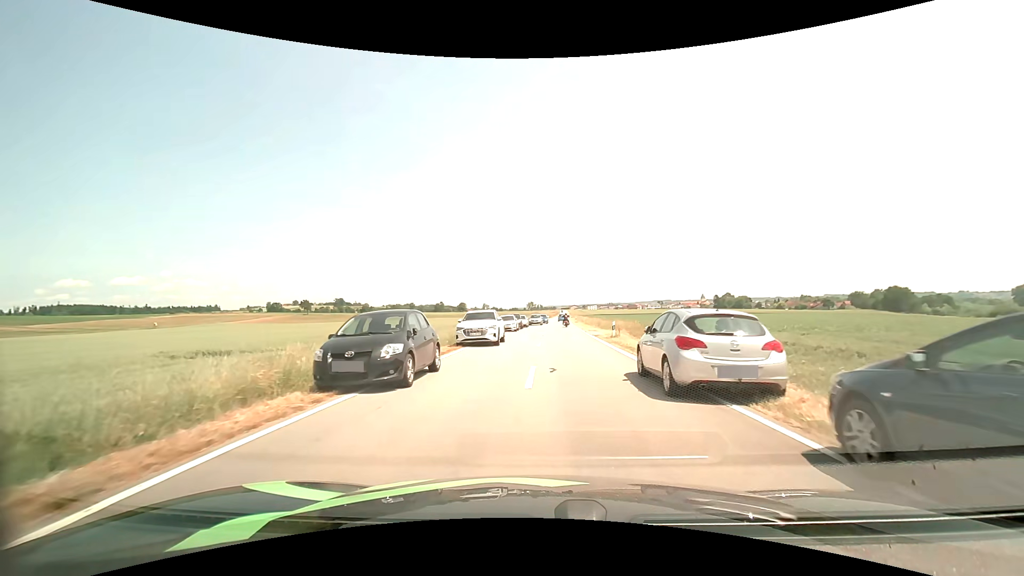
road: tertiary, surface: asphalt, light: Day
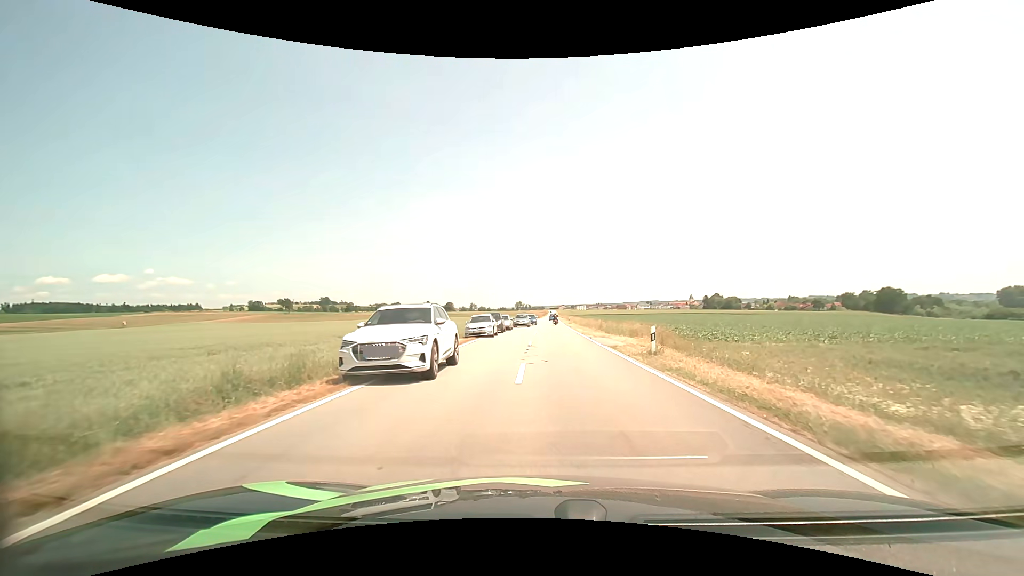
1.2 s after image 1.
(+0.1, +12.0) m; +1°
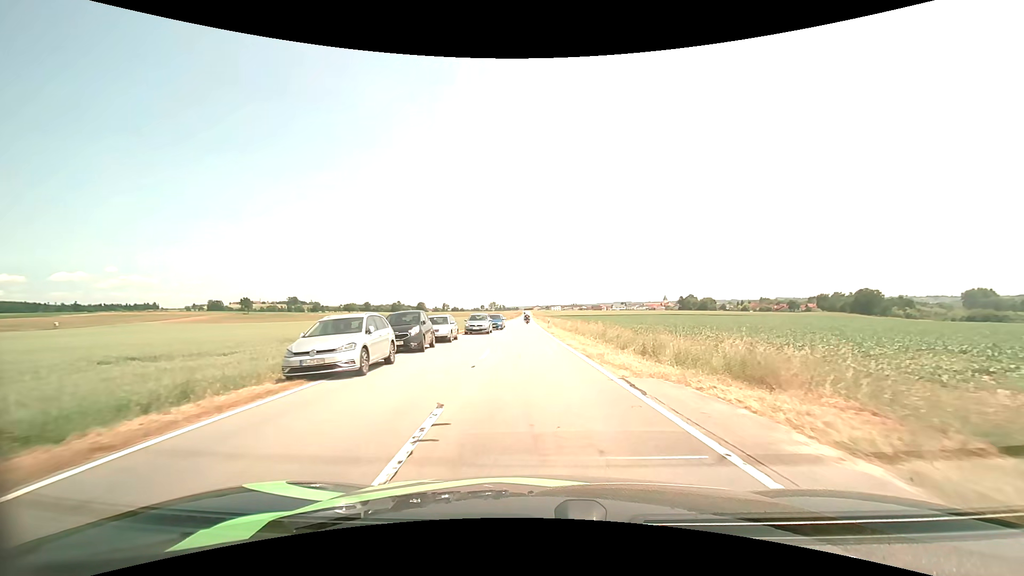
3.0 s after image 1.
(+0.6, +19.1) m; +3°
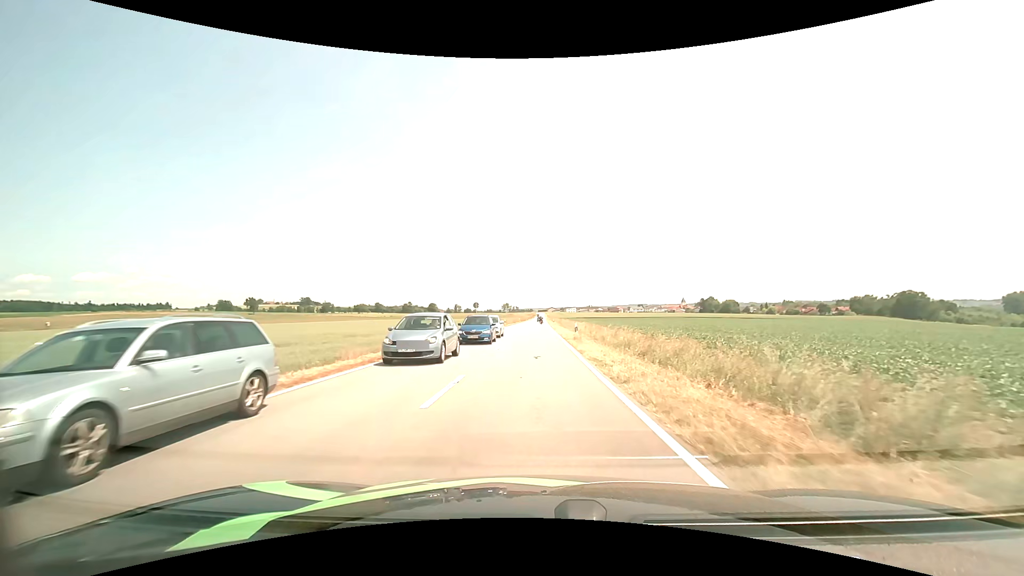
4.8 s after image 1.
(-0.2, +21.2) m; -1°
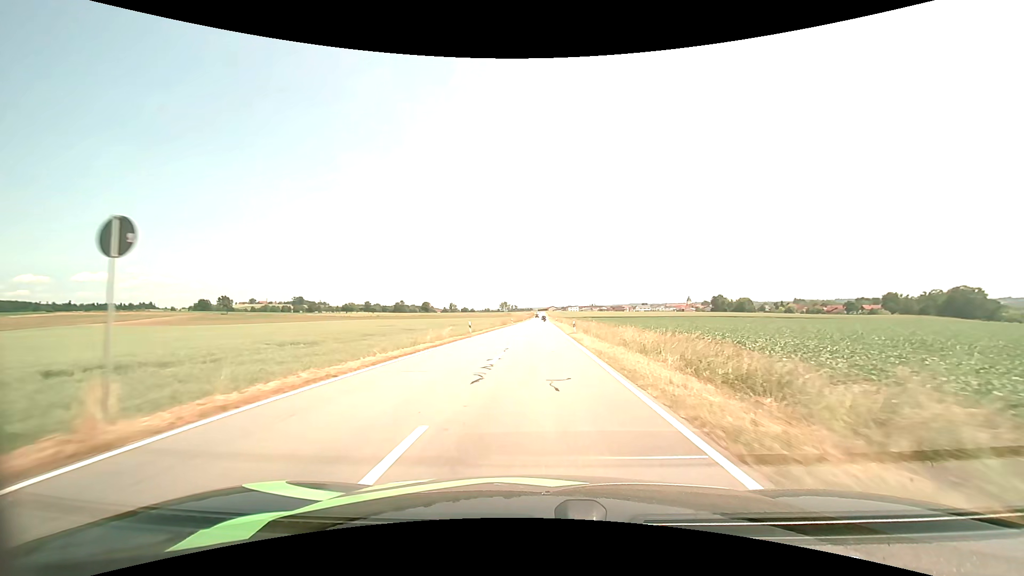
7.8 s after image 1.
(-0.4, +43.2) m; 0°
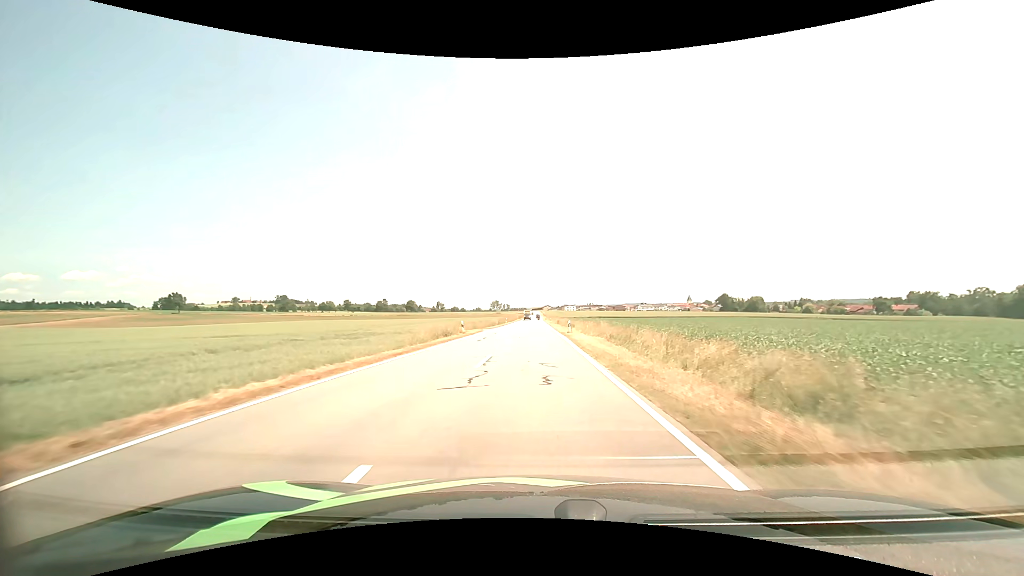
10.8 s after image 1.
(+0.4, +51.5) m; +1°
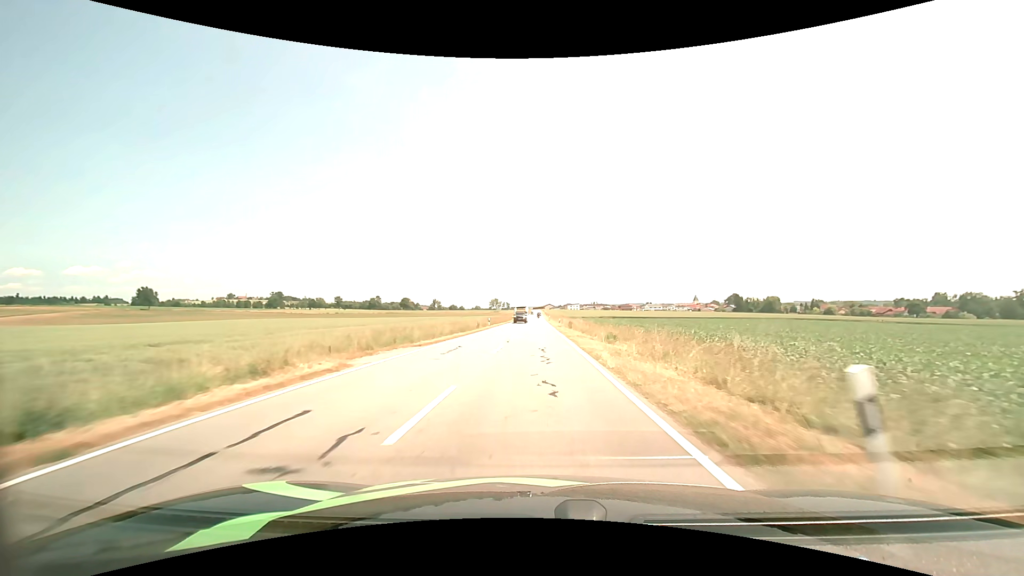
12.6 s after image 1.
(-0.1, +32.8) m; 0°
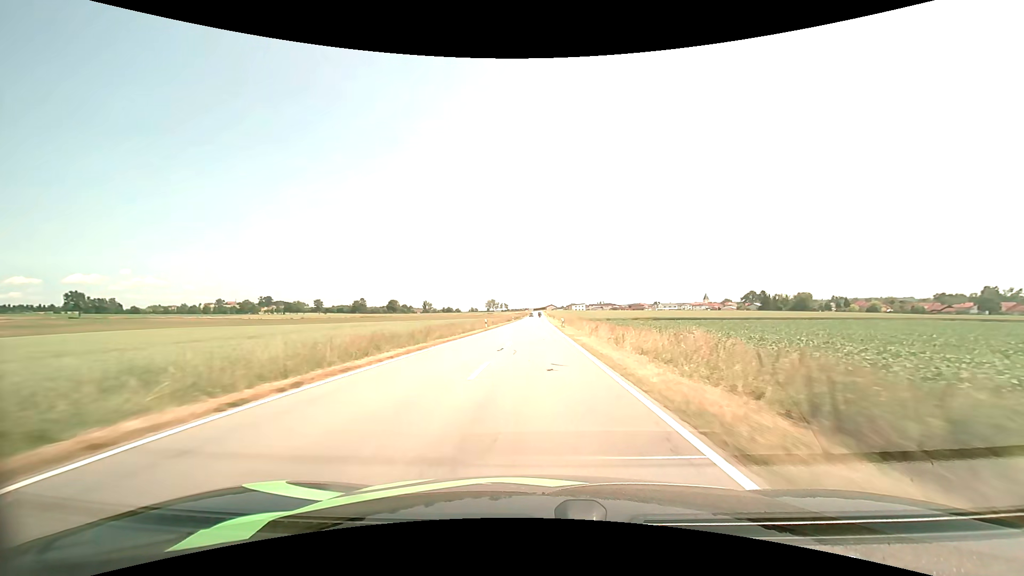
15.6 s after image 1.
(-0.1, +57.3) m; 0°
(0, +10) (0, +20) (0, +30) (0, +40) (0, +50) (0, +60) (0, +70) (0, +80) (0, +90) (0, +100) m
